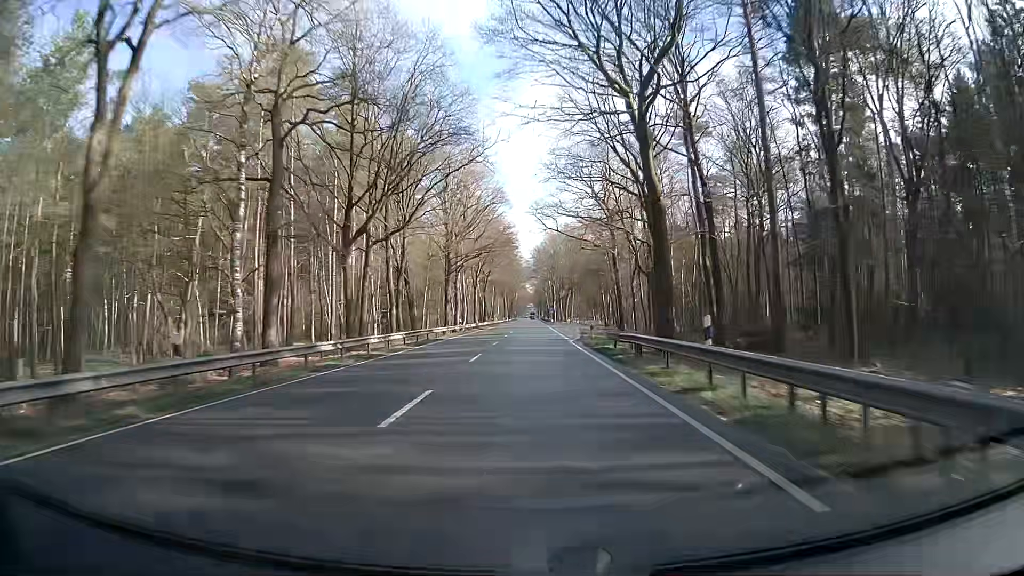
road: primary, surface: asphalt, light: Day
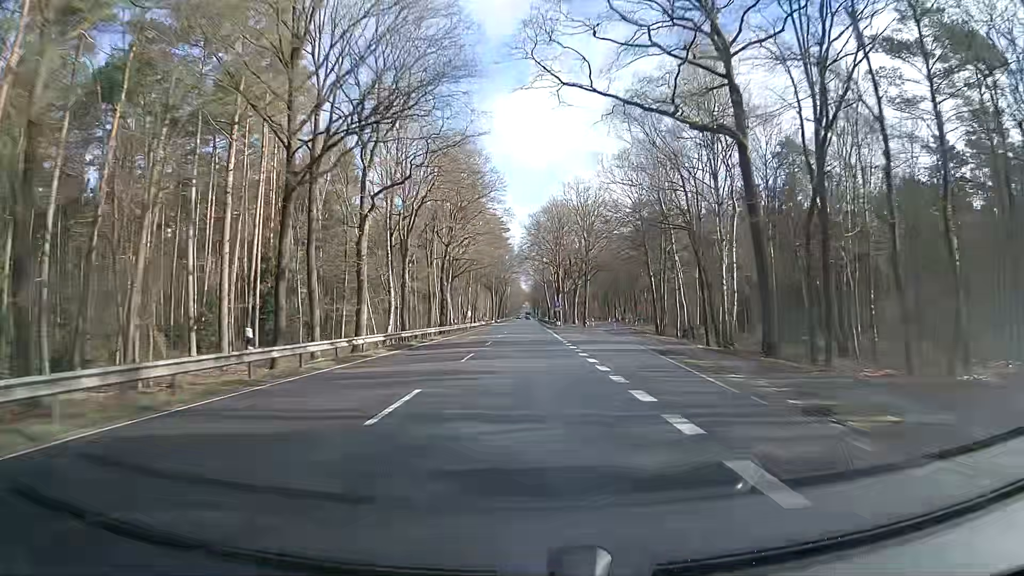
(+0.8, +48.0) m; +1°
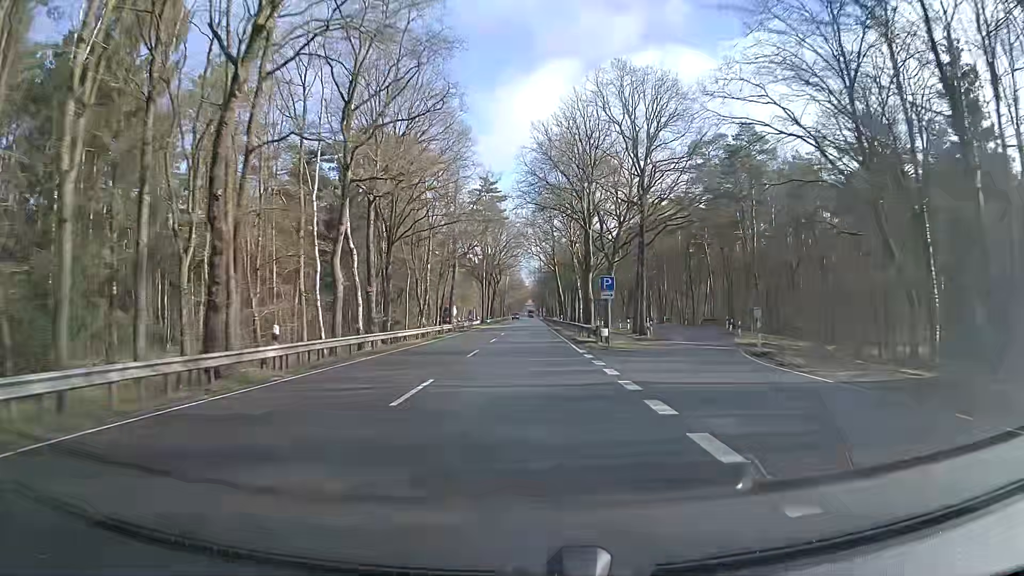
(-0.3, +46.3) m; 0°
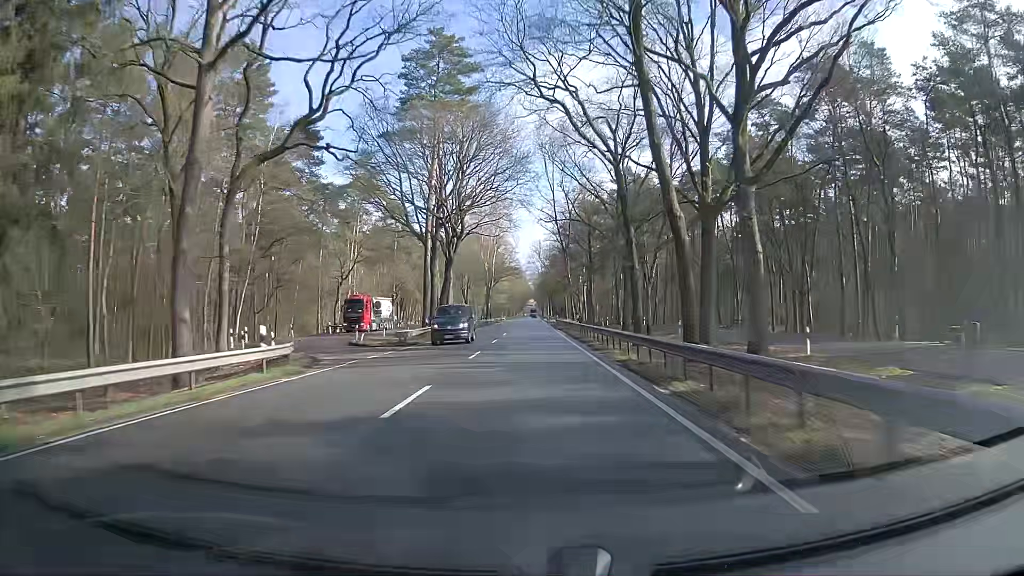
(-0.3, +73.4) m; 0°
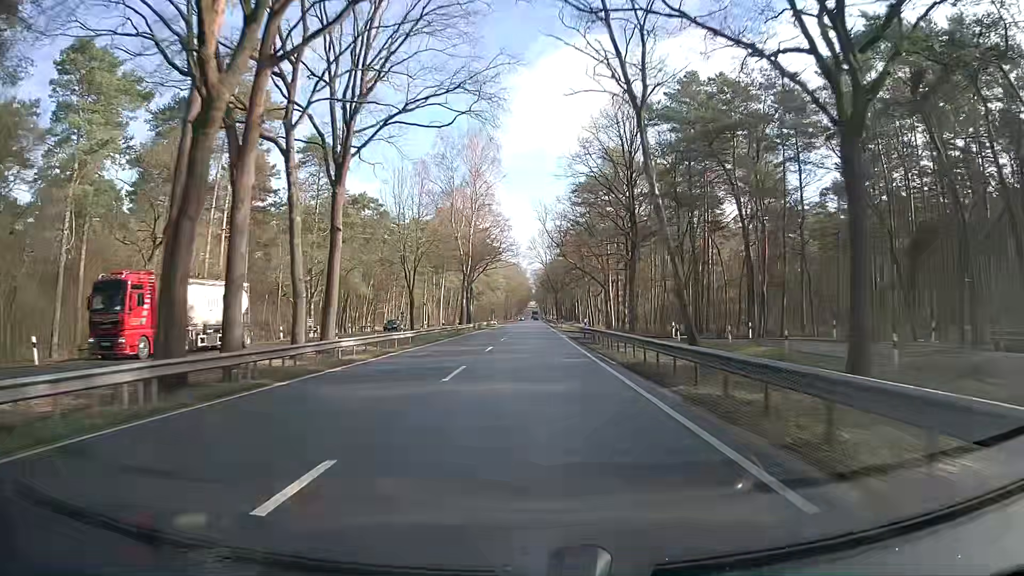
(-0.1, +43.0) m; 0°
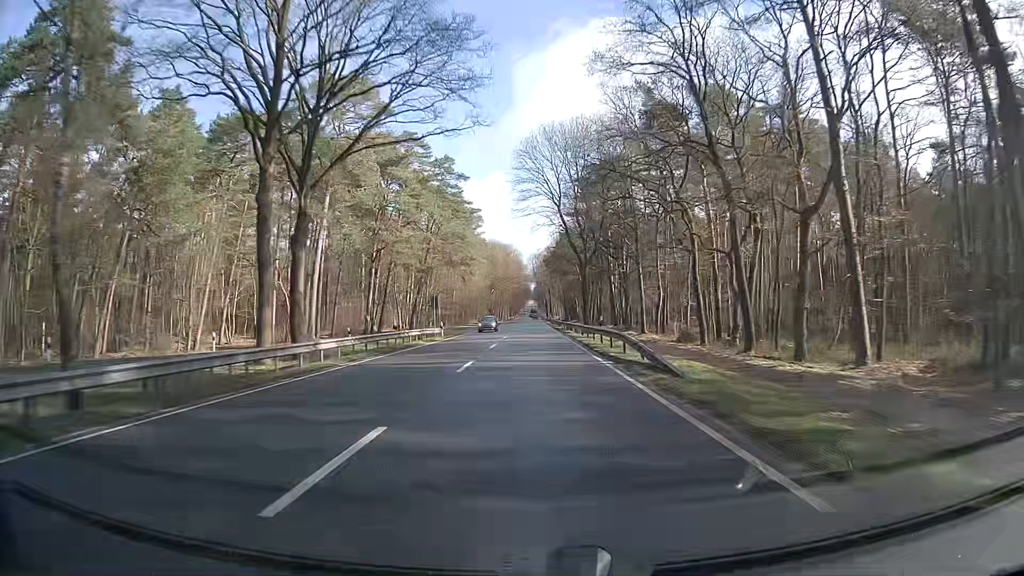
(0.0, +71.8) m; 0°
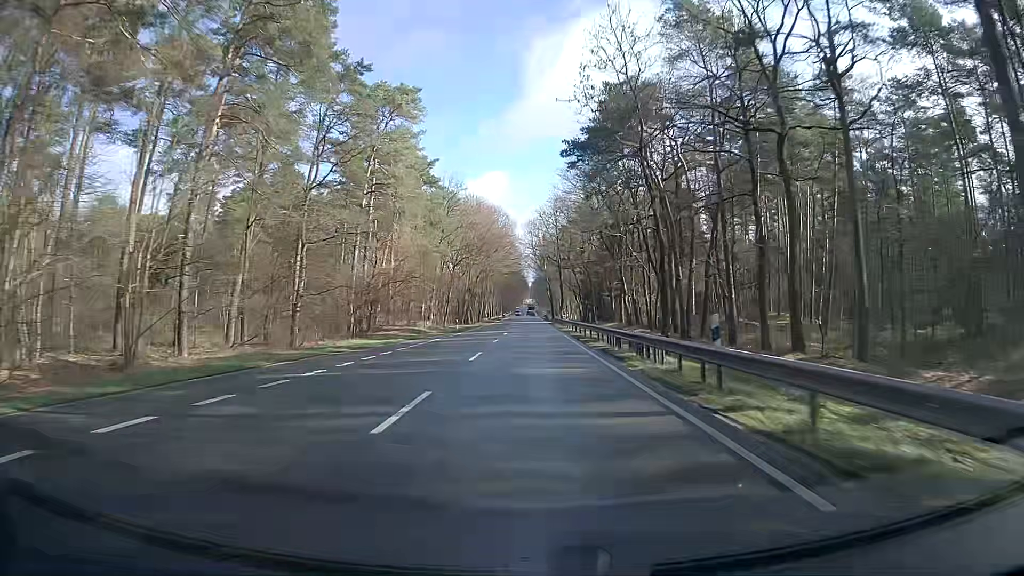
(+0.1, +69.8) m; 0°
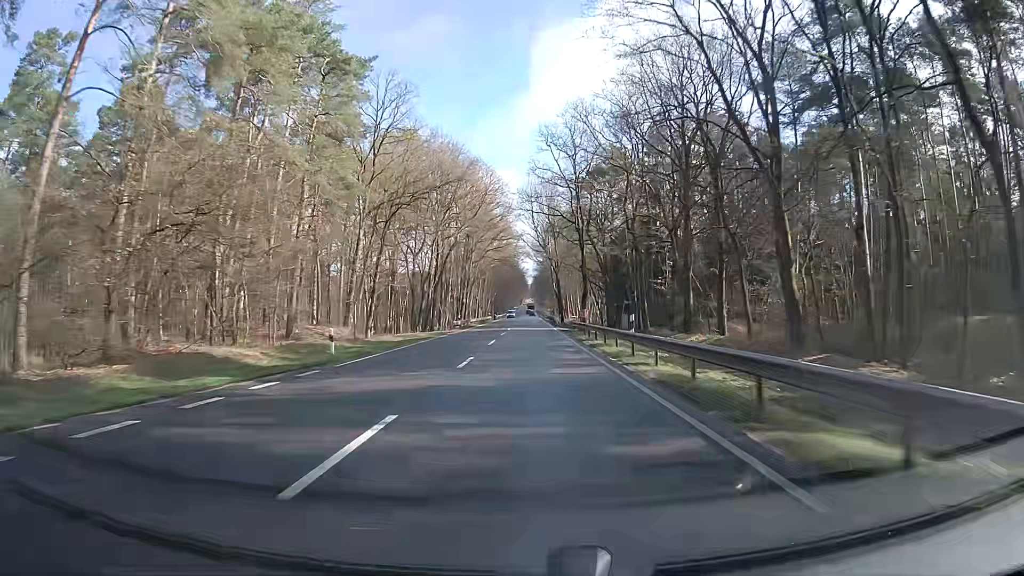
(0.0, +39.5) m; 0°
(0, +10) (0, +20) (0, +30) (0, +40) (0, +50) (0, +60) (0, +70) (0, +80) (0, +90) (0, +100) m
